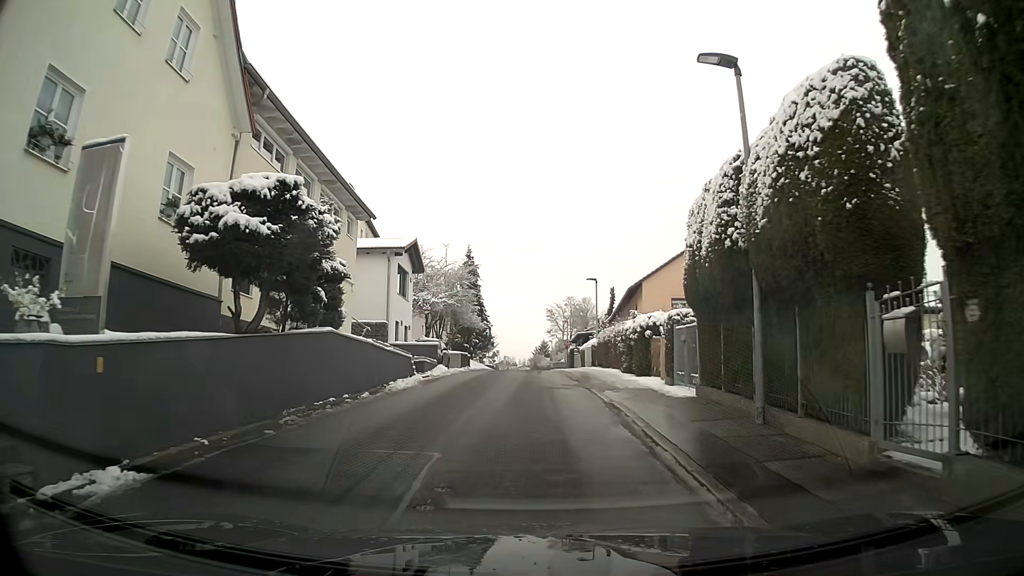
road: residential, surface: asphalt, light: Day
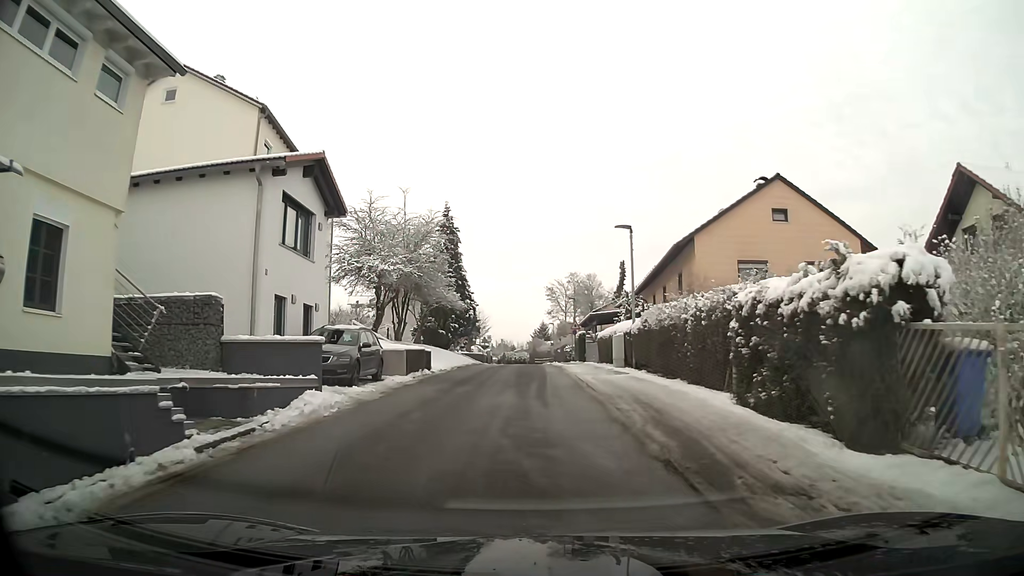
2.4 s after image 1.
(0.0, +15.1) m; 0°
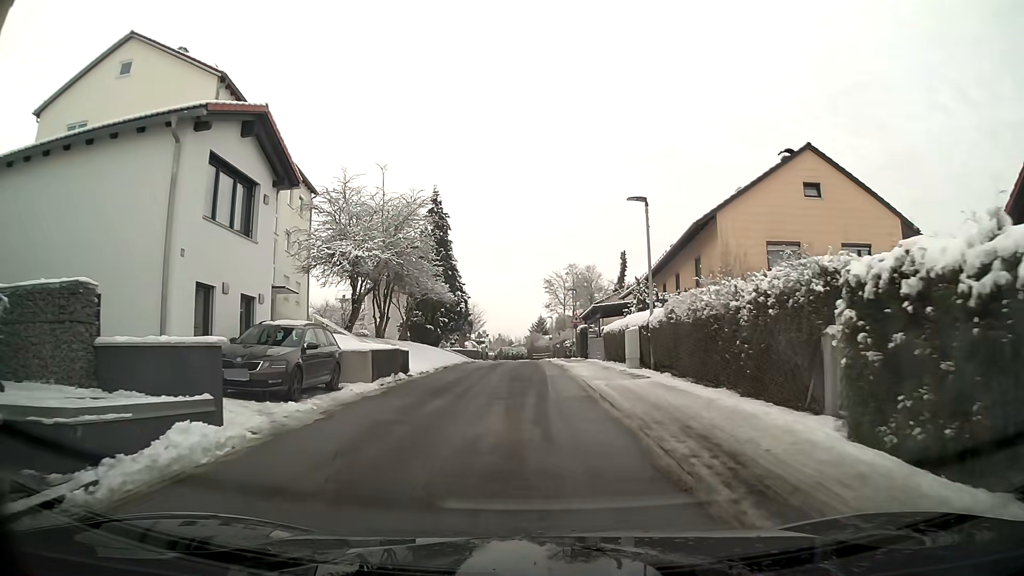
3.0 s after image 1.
(0.0, +4.2) m; 0°
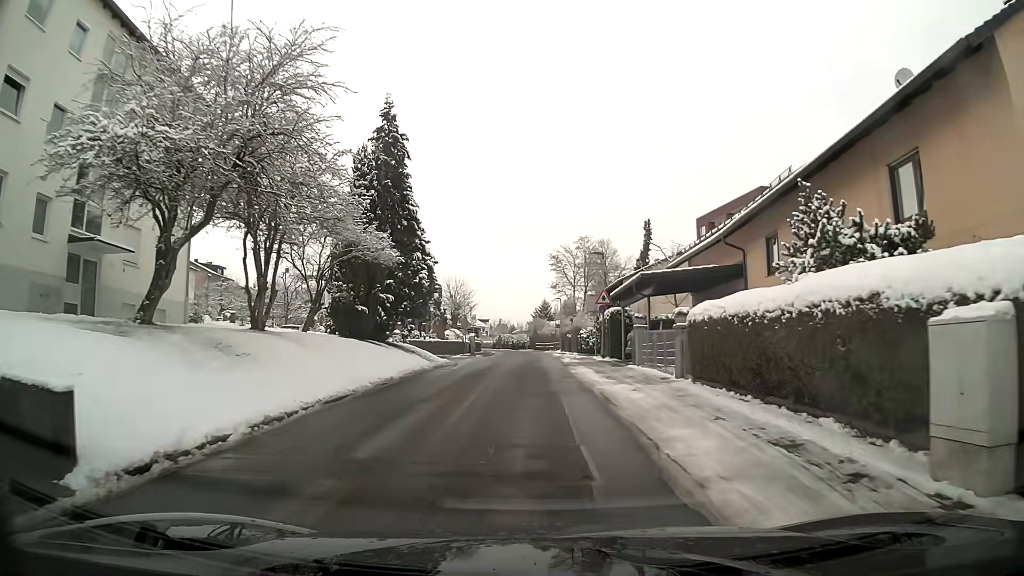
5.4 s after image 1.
(-0.1, +16.8) m; 0°
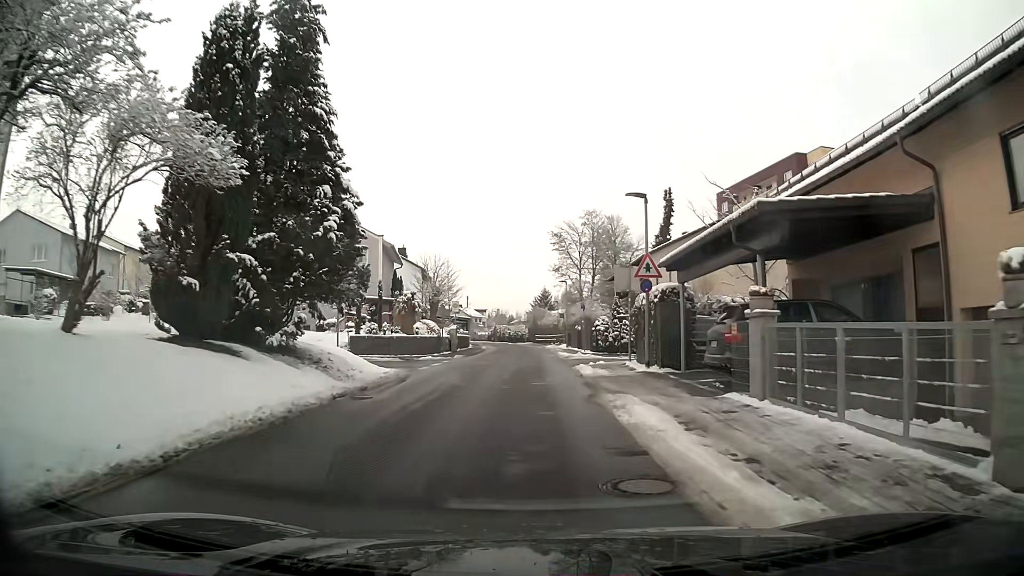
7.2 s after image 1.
(0.0, +12.5) m; 0°
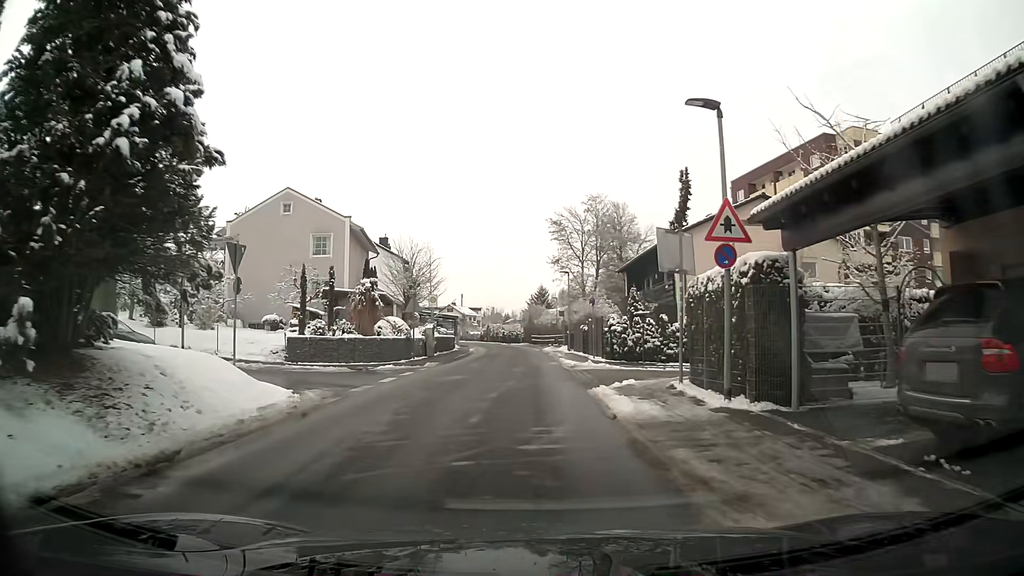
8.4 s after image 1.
(0.0, +8.3) m; 0°
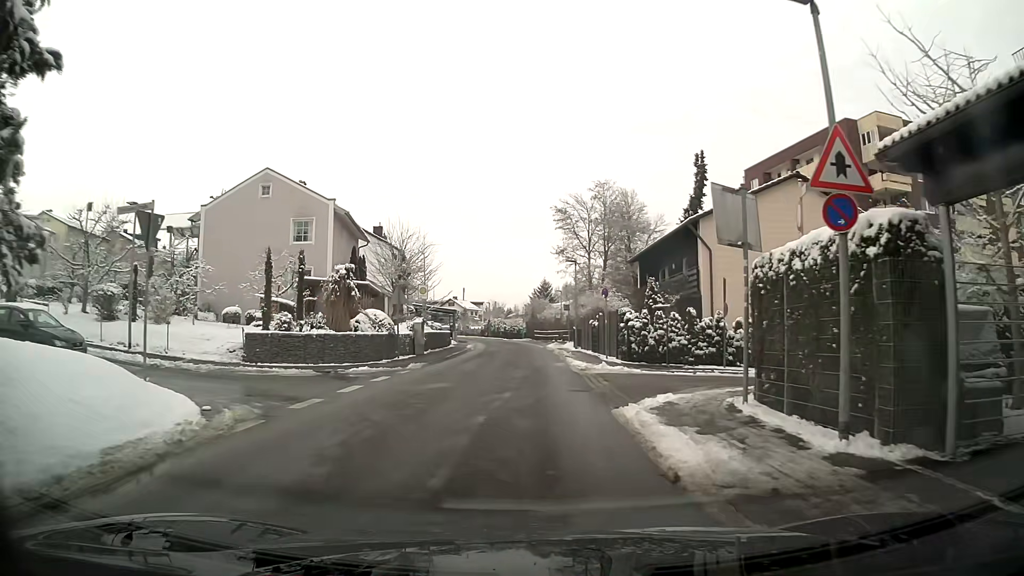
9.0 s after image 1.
(0.0, +4.2) m; 0°
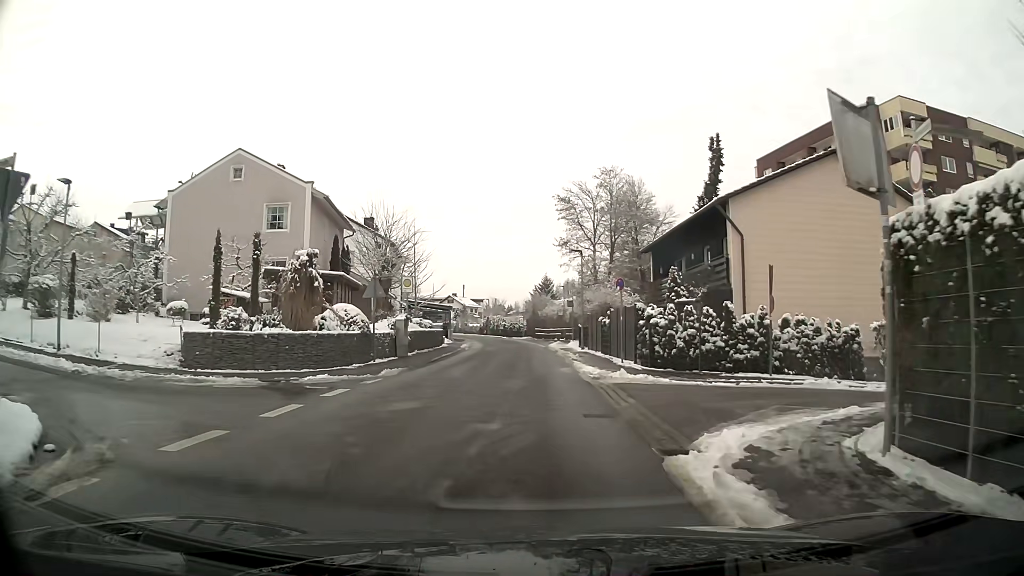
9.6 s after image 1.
(0.0, +4.2) m; 0°
(0, +10) (0, +20) (0, +30) (0, +40) (-1, +50) (-2, +60) (-3, +70) (-6, +80) (-8, +89) (-11, +99) m
